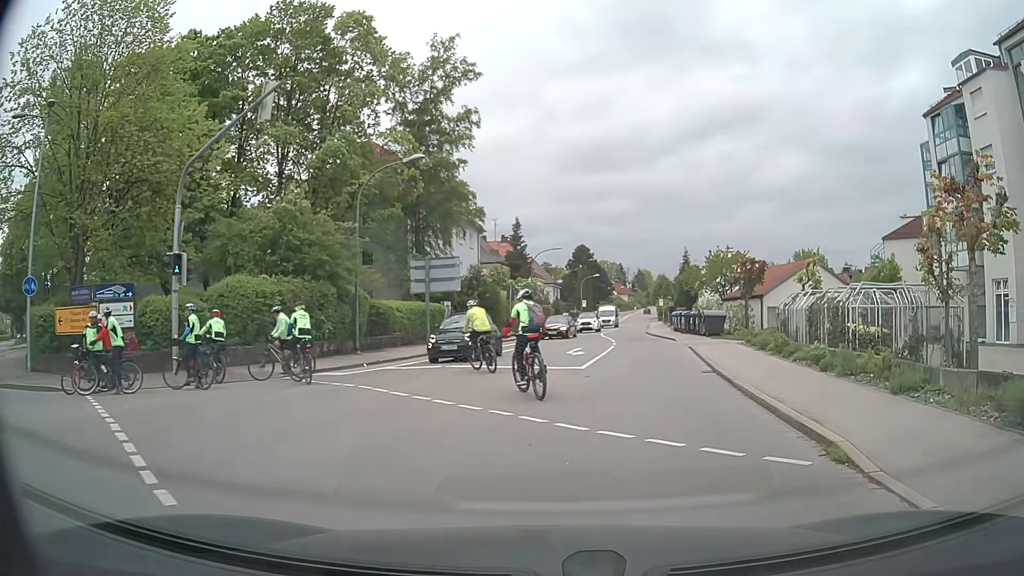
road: tertiary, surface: asphalt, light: Day
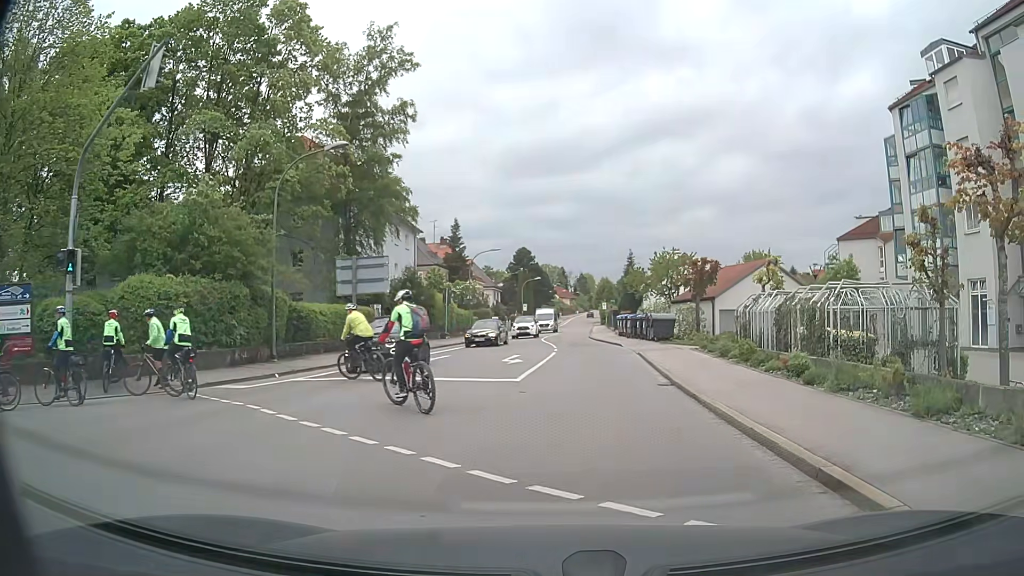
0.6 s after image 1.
(+0.1, +2.6) m; +5°
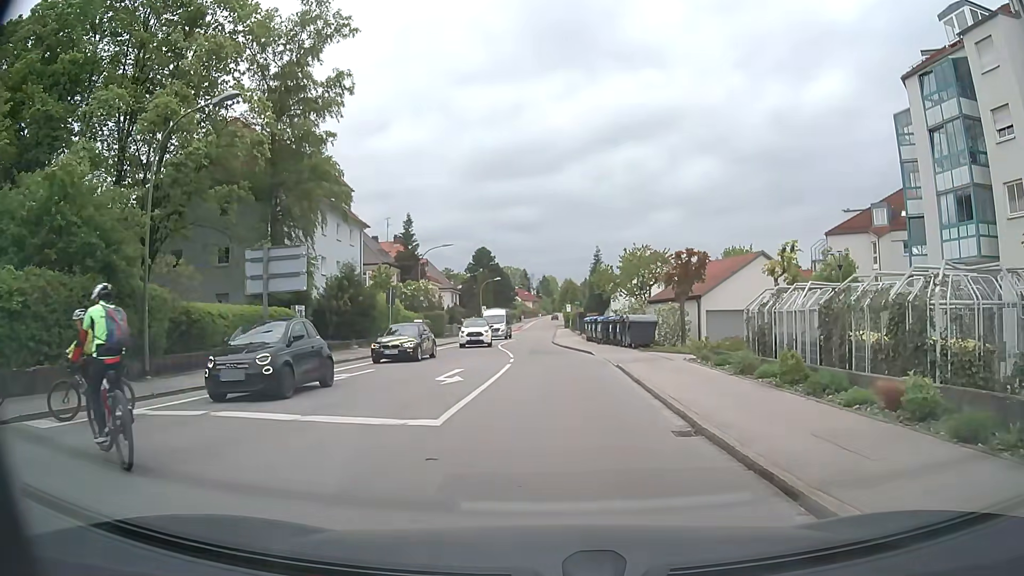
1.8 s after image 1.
(+0.2, +6.1) m; +3°
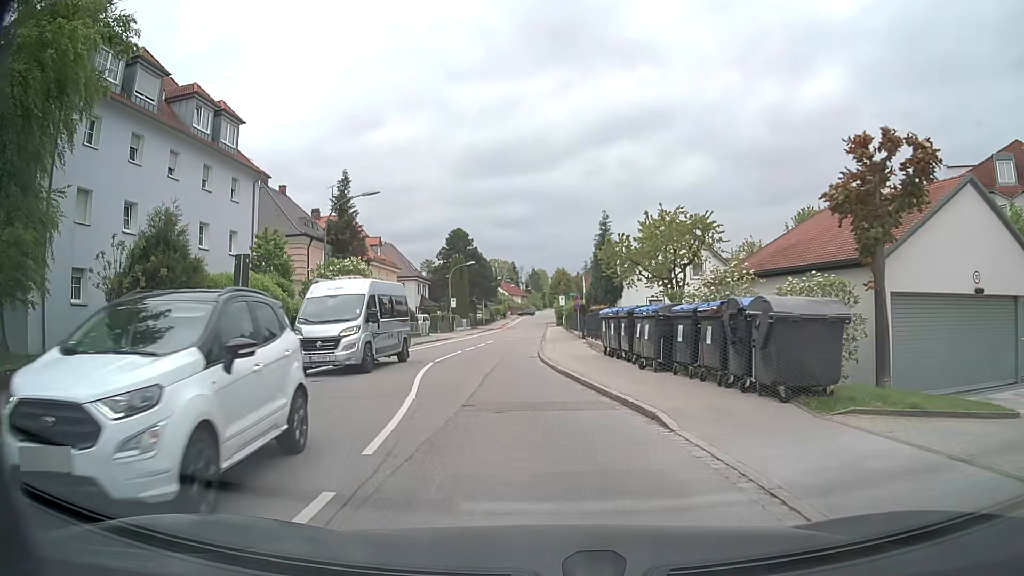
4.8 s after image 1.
(+0.1, +20.2) m; 0°
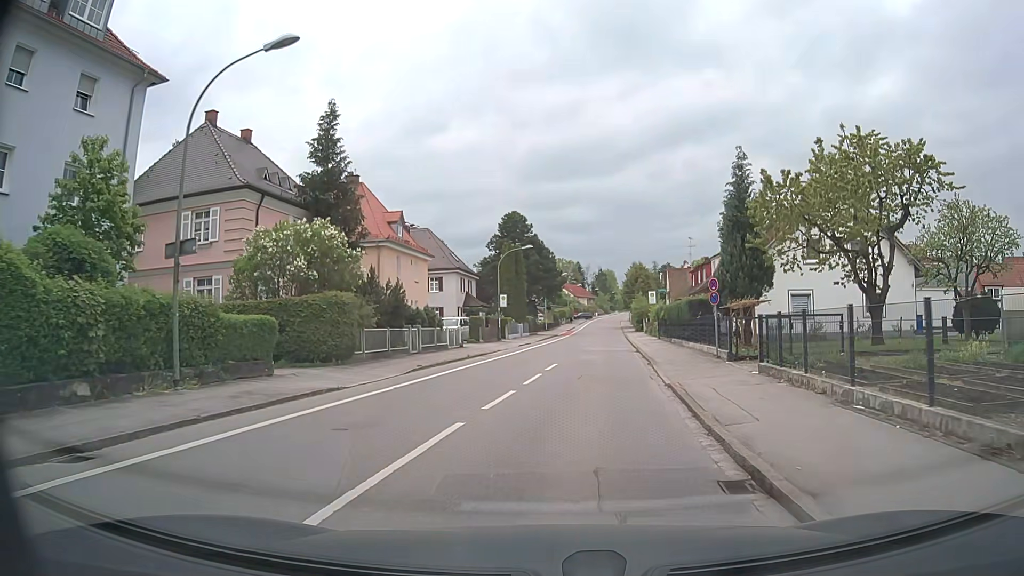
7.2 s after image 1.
(-1.4, +18.9) m; -5°
